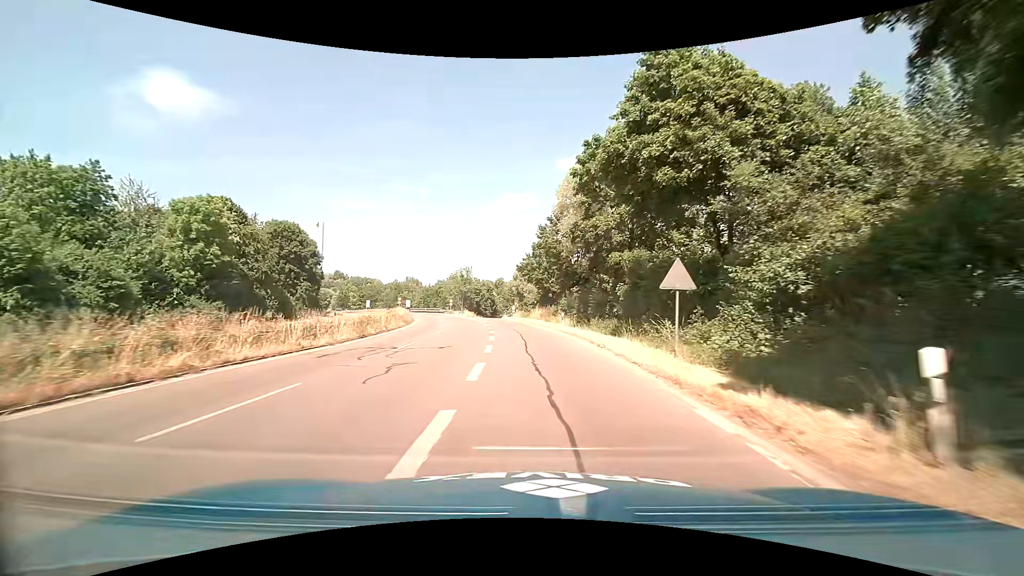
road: trunk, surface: asphalt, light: Day
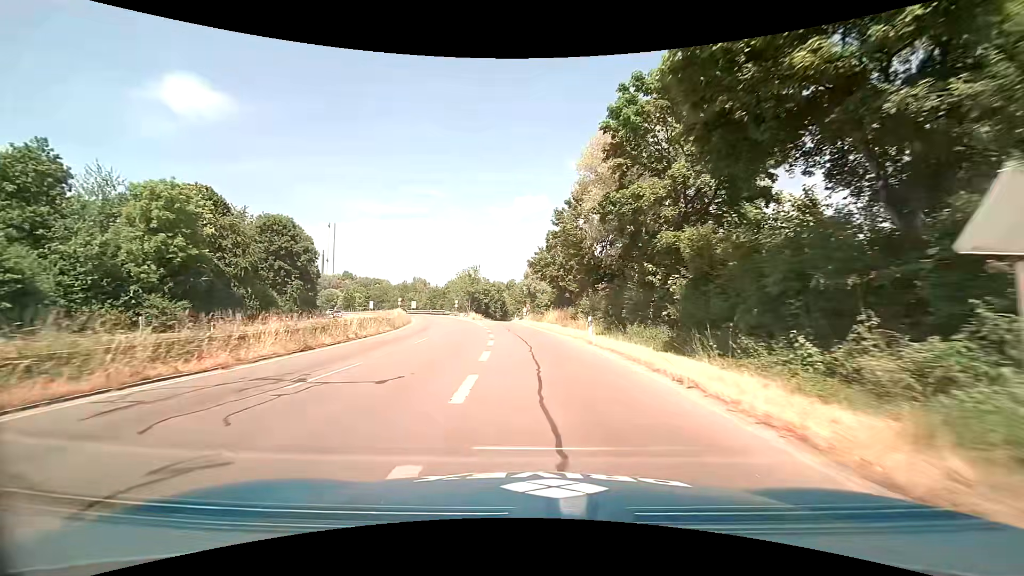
(-0.2, +8.4) m; -2°
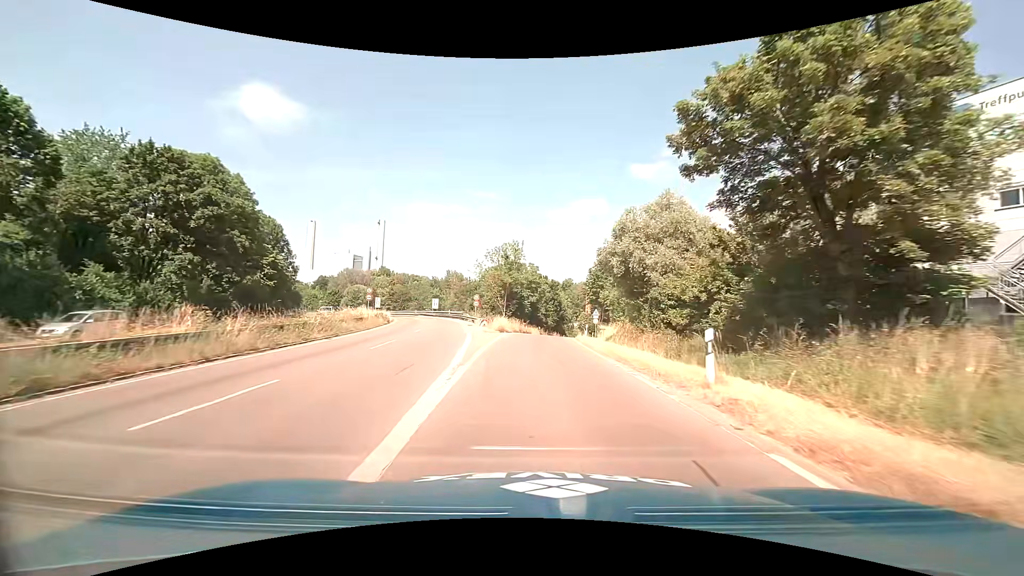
(-2.4, +39.5) m; -7°
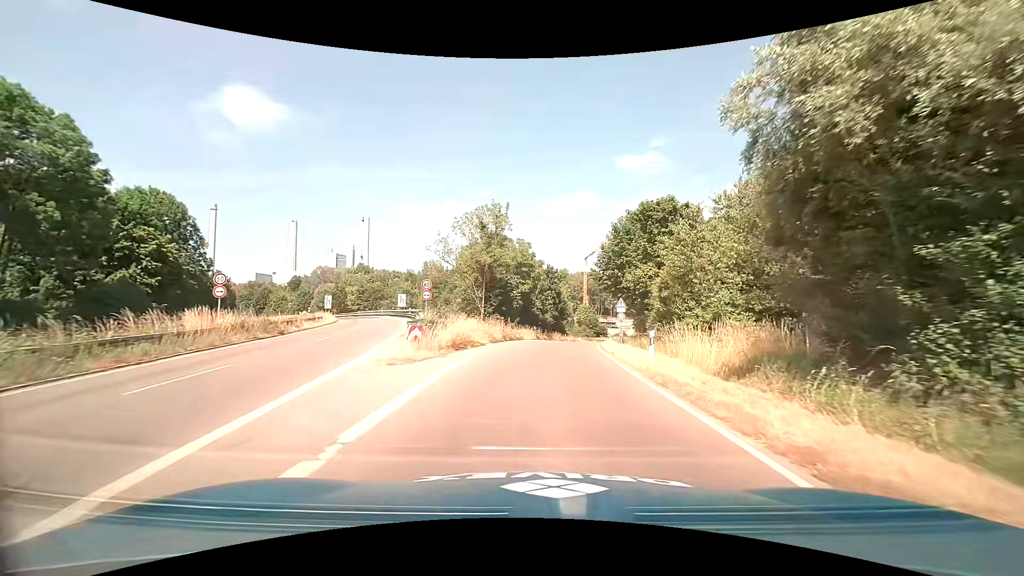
(+0.2, +20.7) m; +1°
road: trunk_link
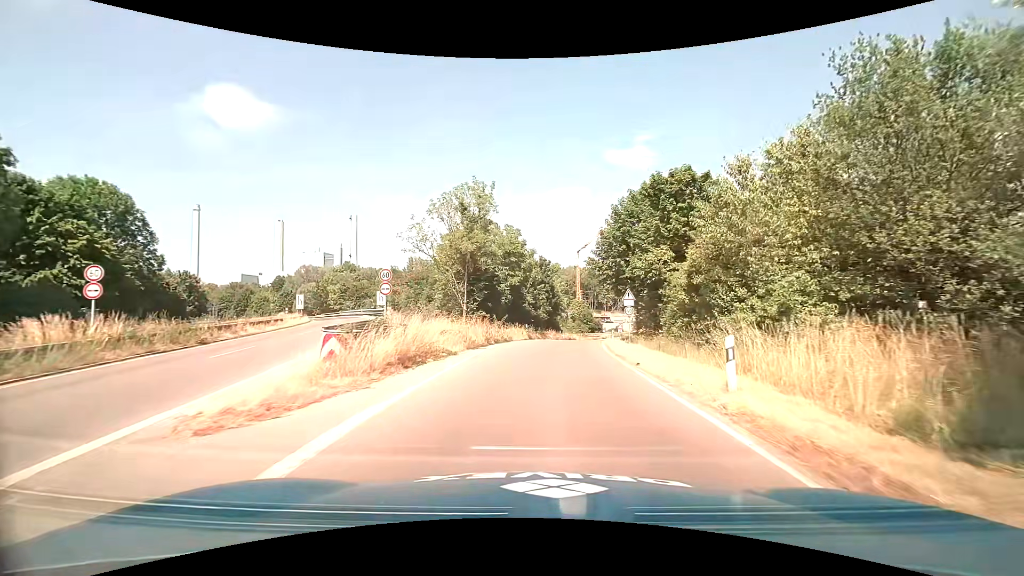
(0.0, +6.4) m; +1°
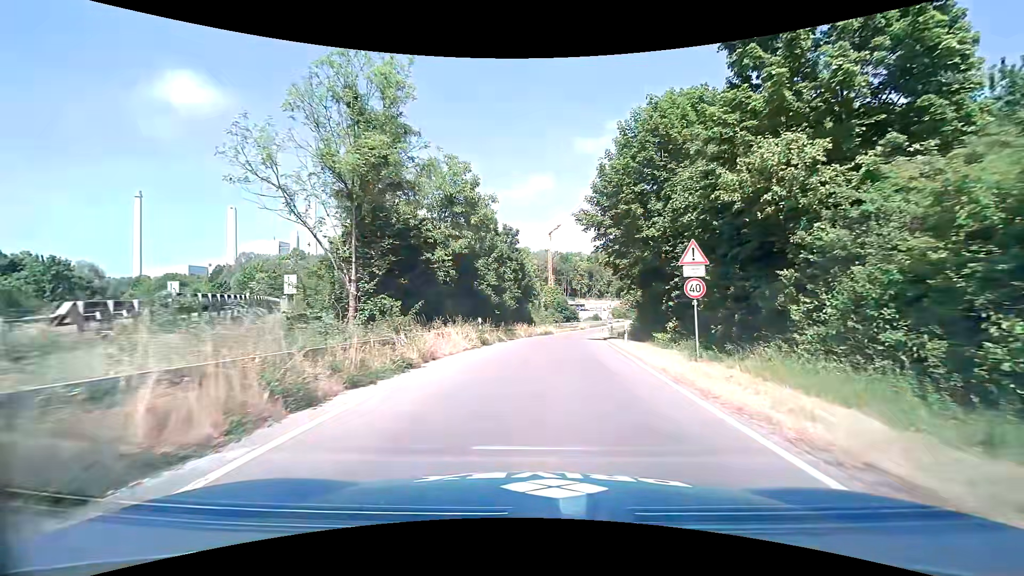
(+0.4, +18.2) m; +3°
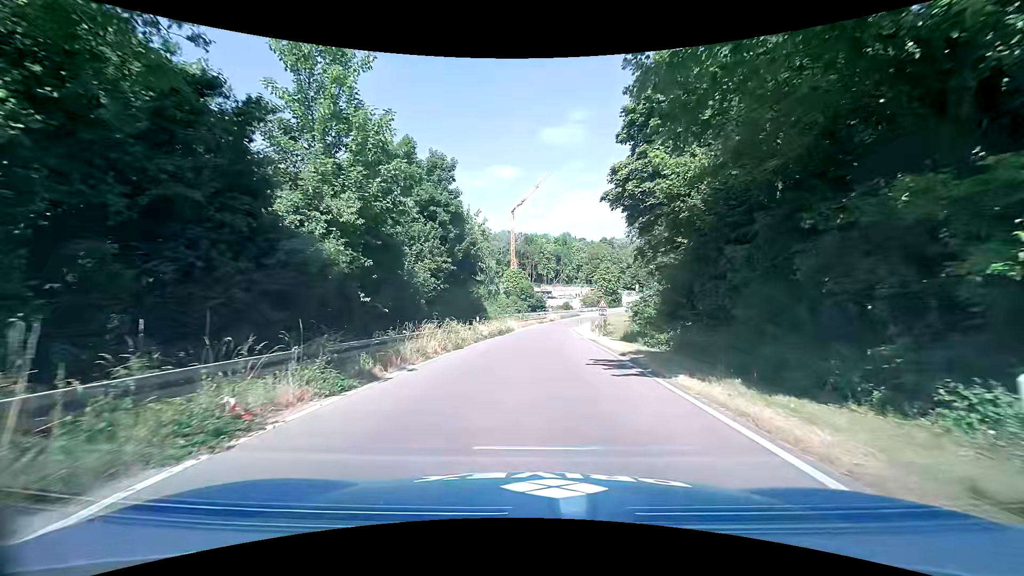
(+1.2, +22.5) m; +6°
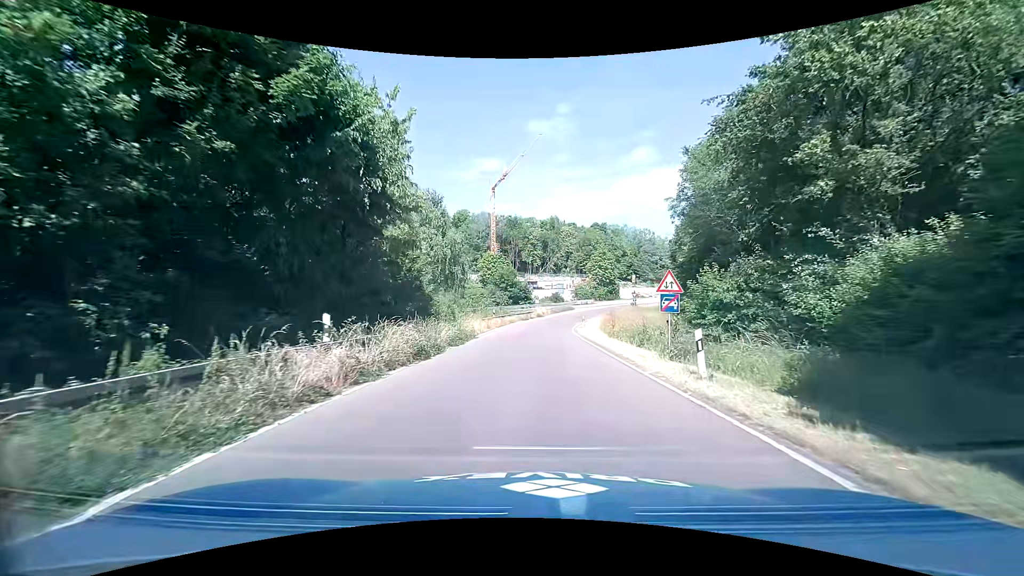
(-0.2, +21.5) m; +1°
(0, +10) (0, +20) (0, +30) (+1, +40) (+2, +50) (+3, +60) (+6, +69) (+10, +79) (+14, +88) (+20, +96) m
